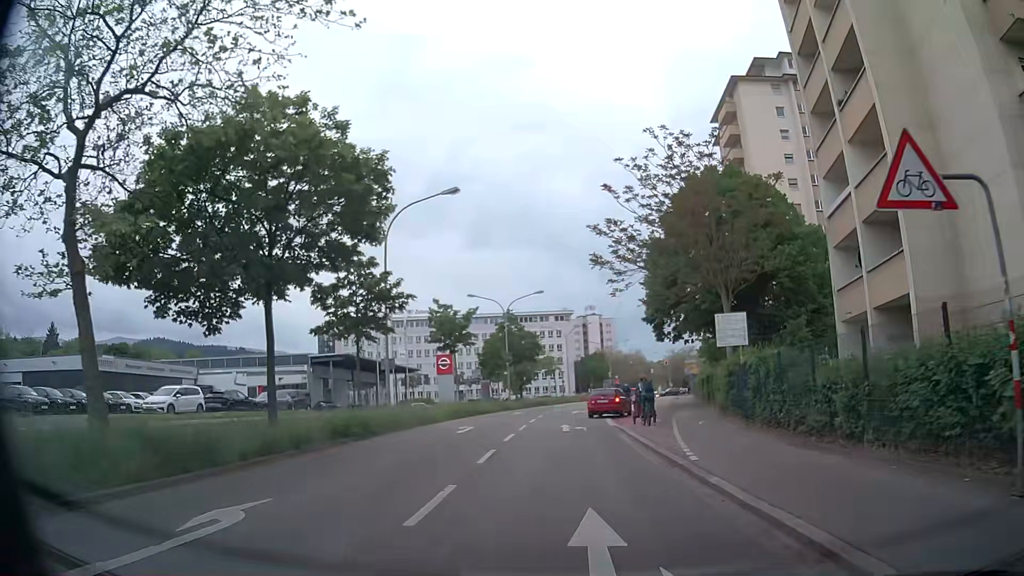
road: secondary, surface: asphalt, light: Day
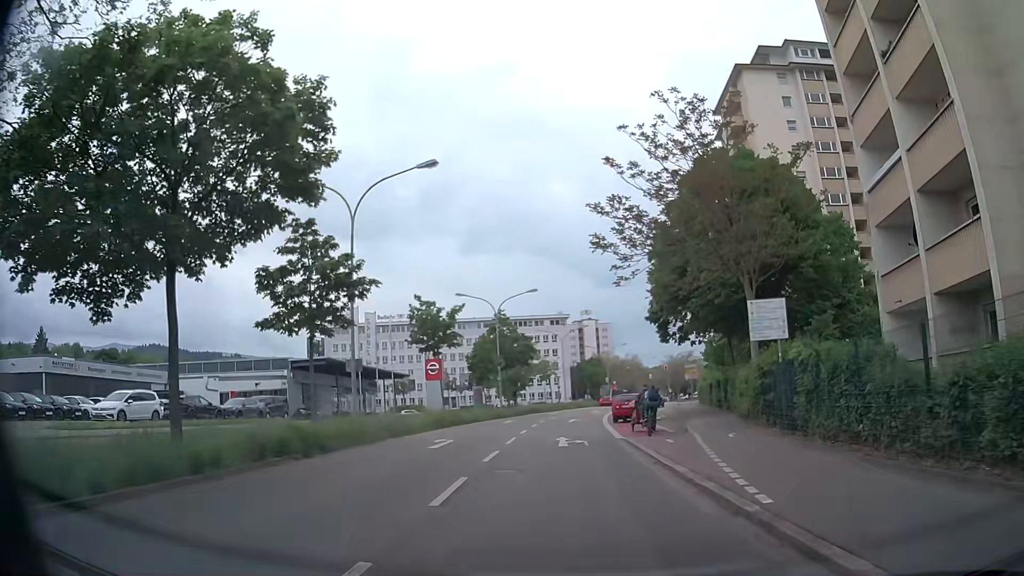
(+0.1, +4.2) m; +1°
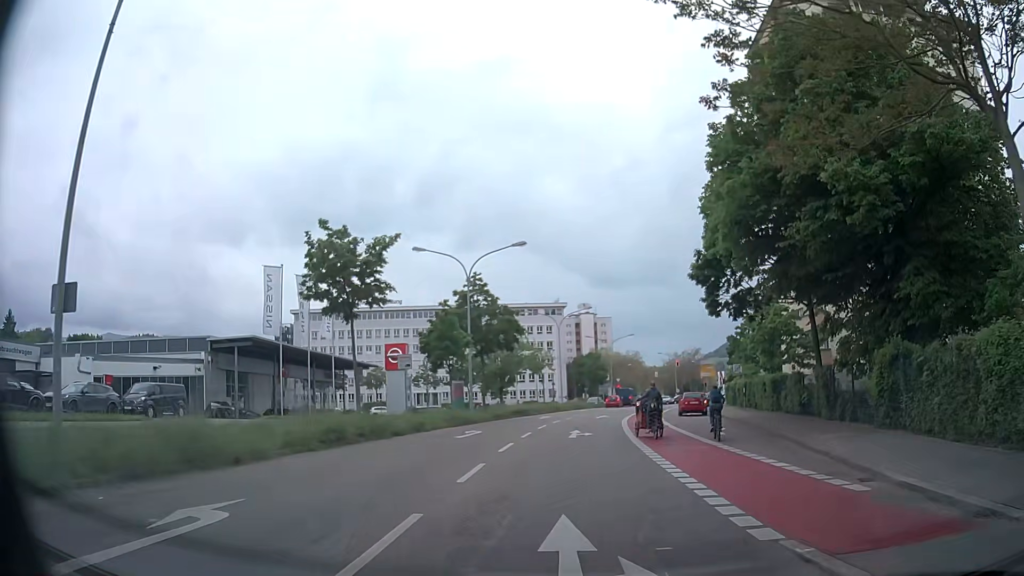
(+0.3, +15.5) m; +2°
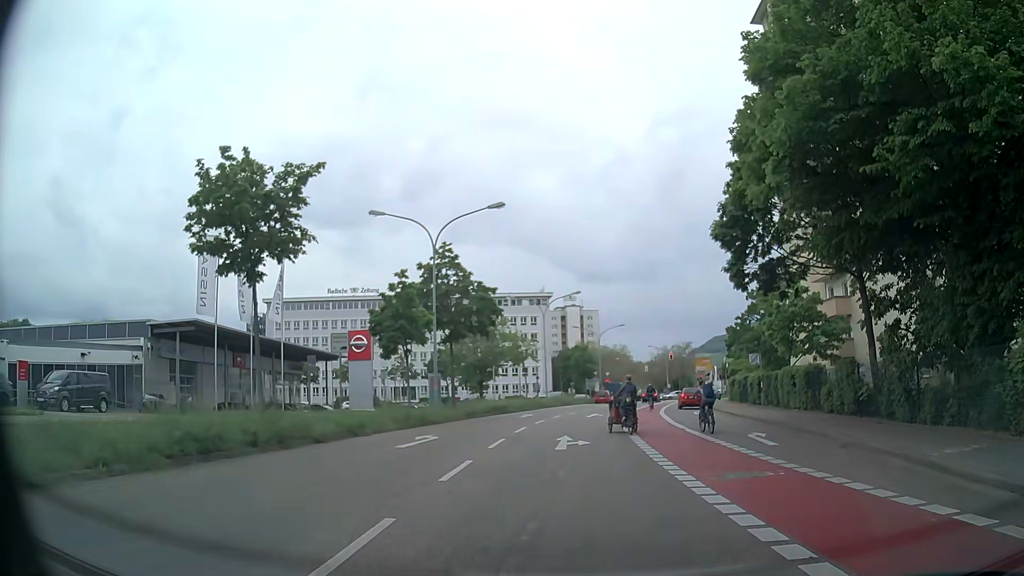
(-0.1, +6.6) m; 0°
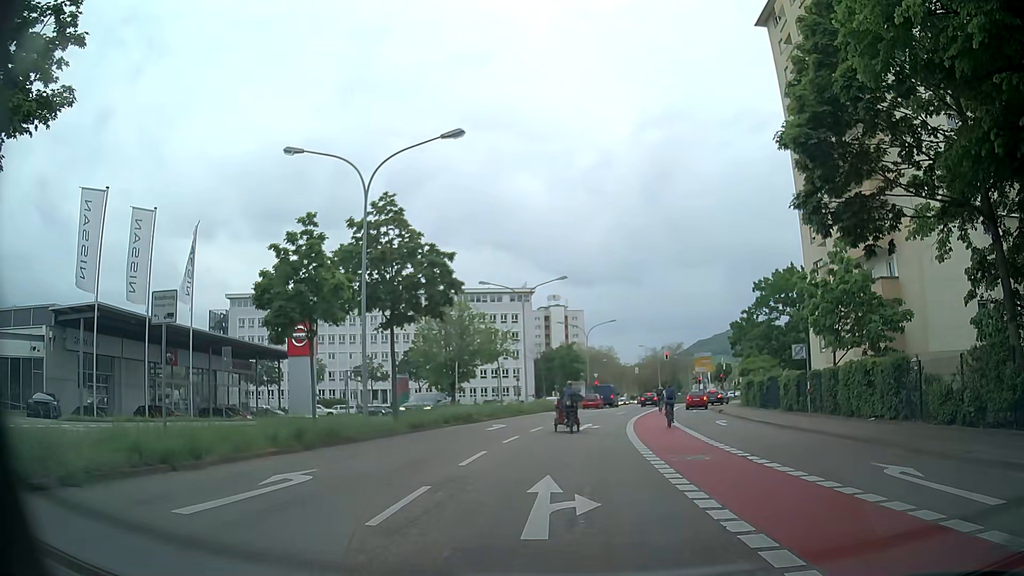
(+0.2, +8.9) m; 0°
